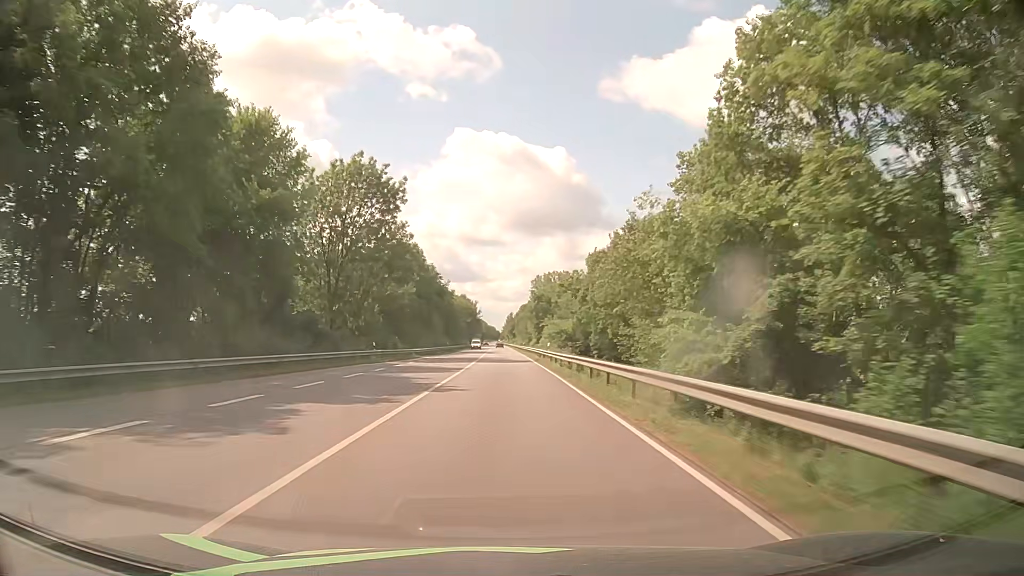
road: primary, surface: asphalt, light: Day
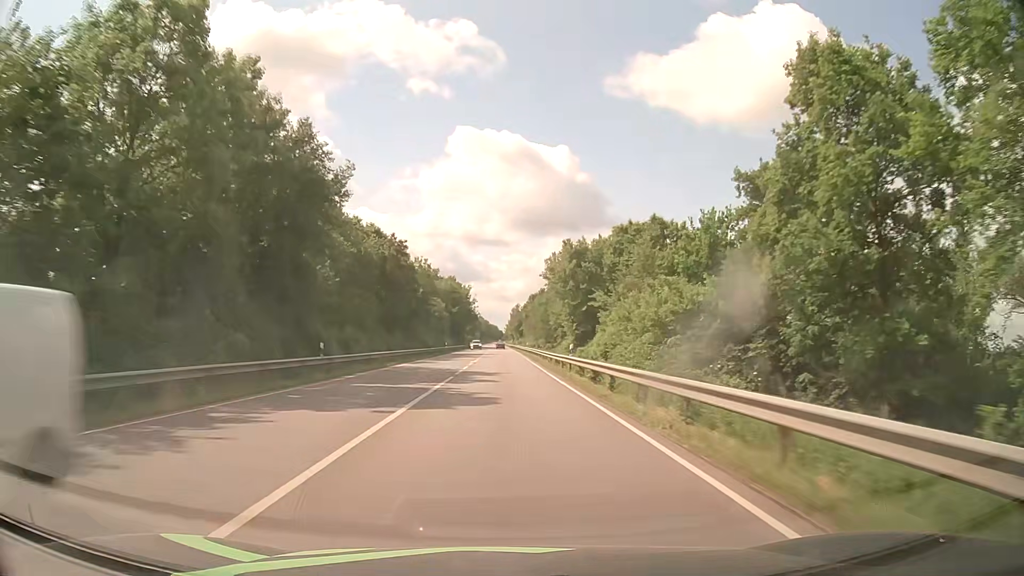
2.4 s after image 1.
(-0.3, +65.1) m; 0°
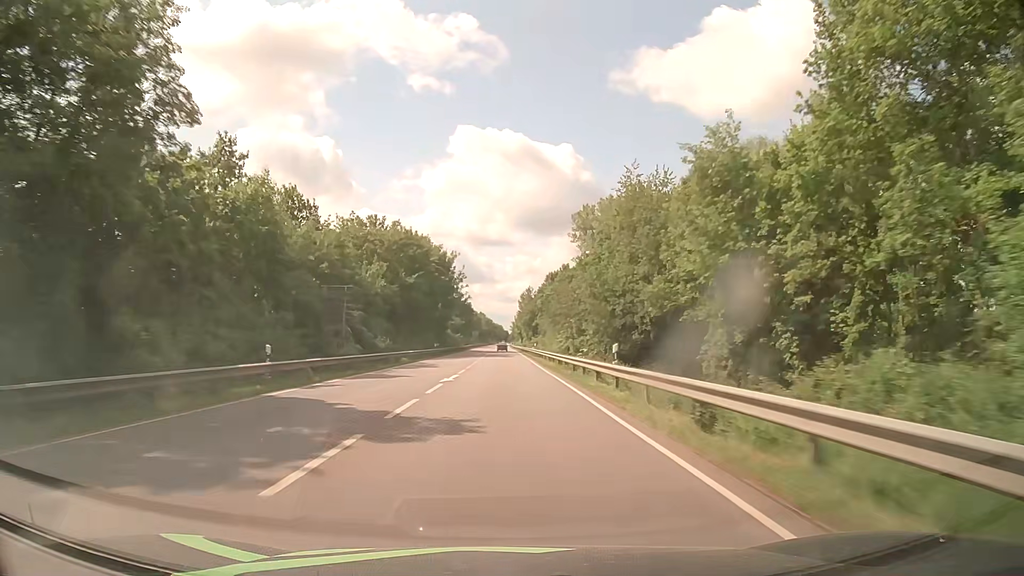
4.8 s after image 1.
(-0.3, +65.1) m; -1°
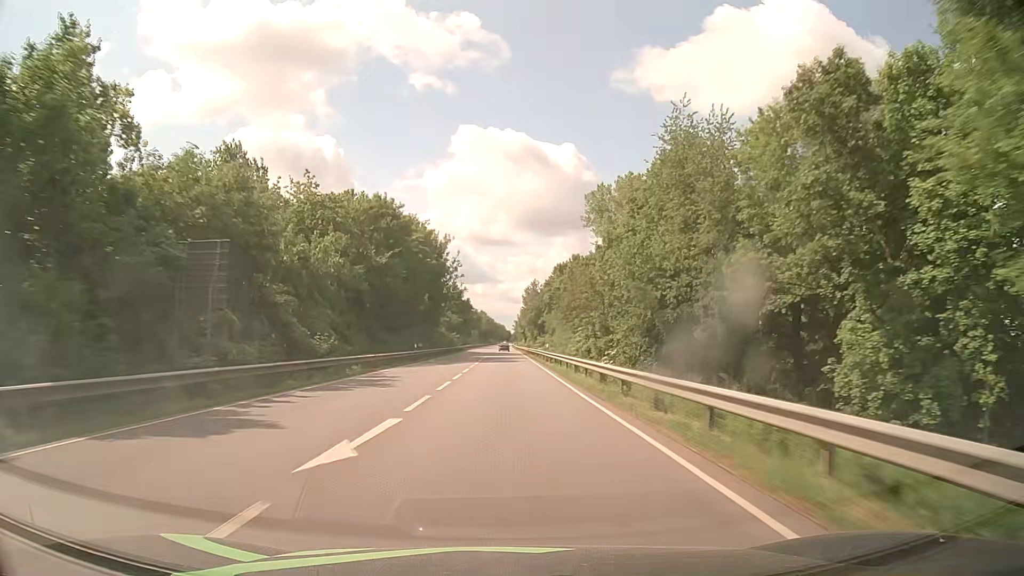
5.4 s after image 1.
(+0.1, +16.3) m; +1°
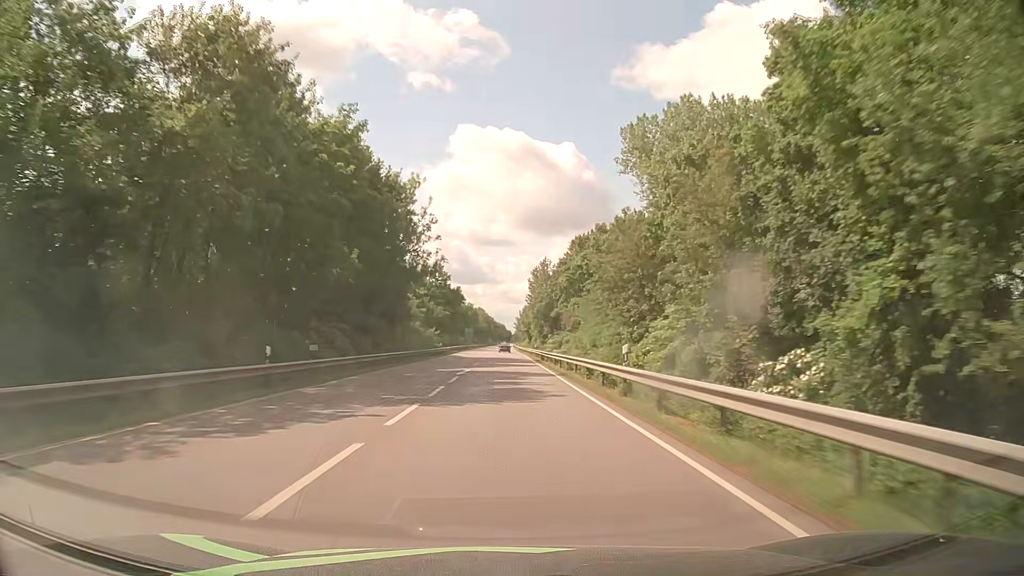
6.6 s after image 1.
(-0.1, +32.6) m; 0°
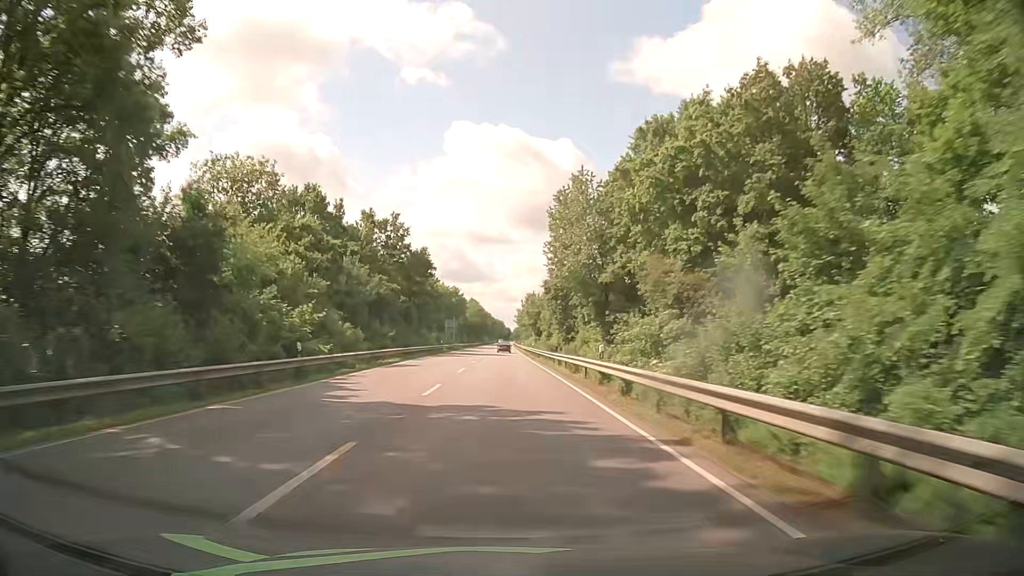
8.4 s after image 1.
(+0.1, +48.8) m; +1°
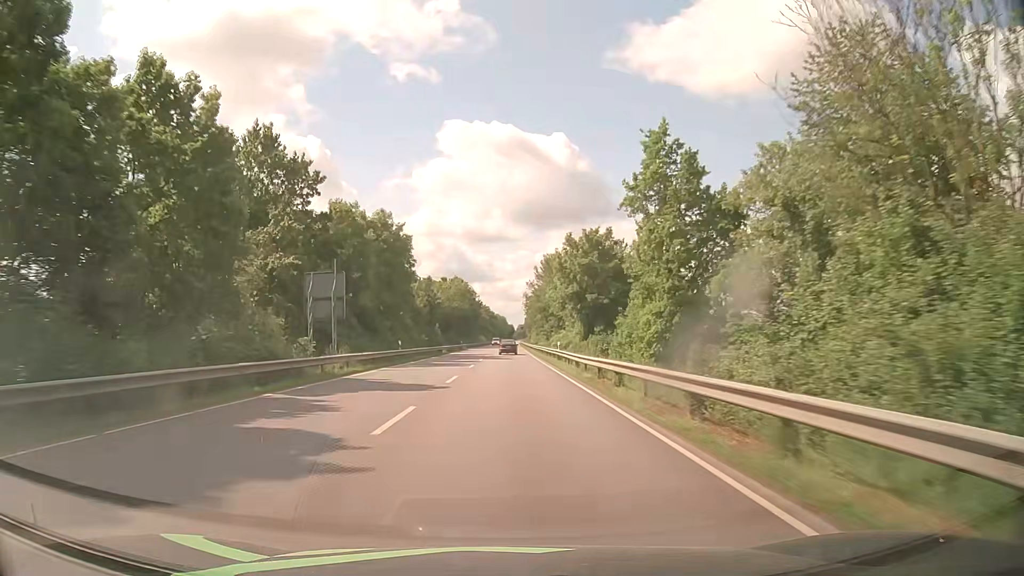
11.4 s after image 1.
(-0.9, +77.6) m; -1°
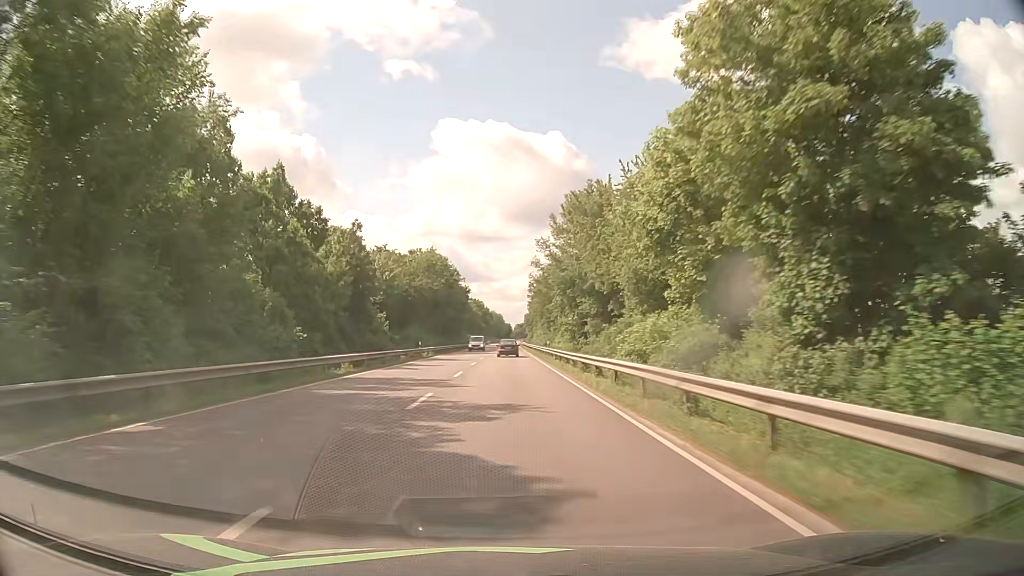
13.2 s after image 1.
(+0.5, +43.5) m; +1°
(0, +10) (0, +20) (0, +30) (0, +40) (0, +50) (0, +60) (0, +70) (0, +80) (0, +90) (0, +100) m
